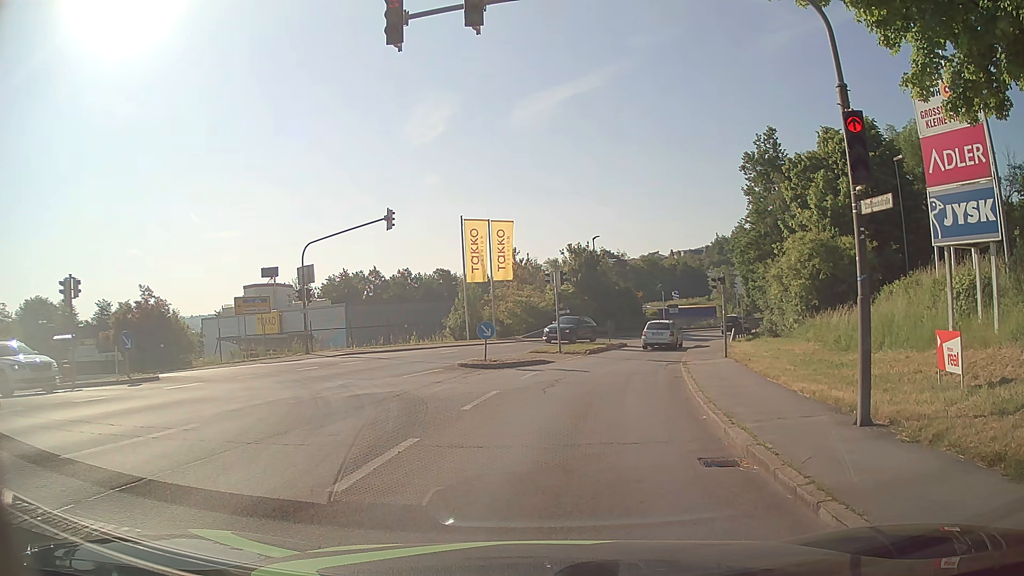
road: tertiary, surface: asphalt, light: Day
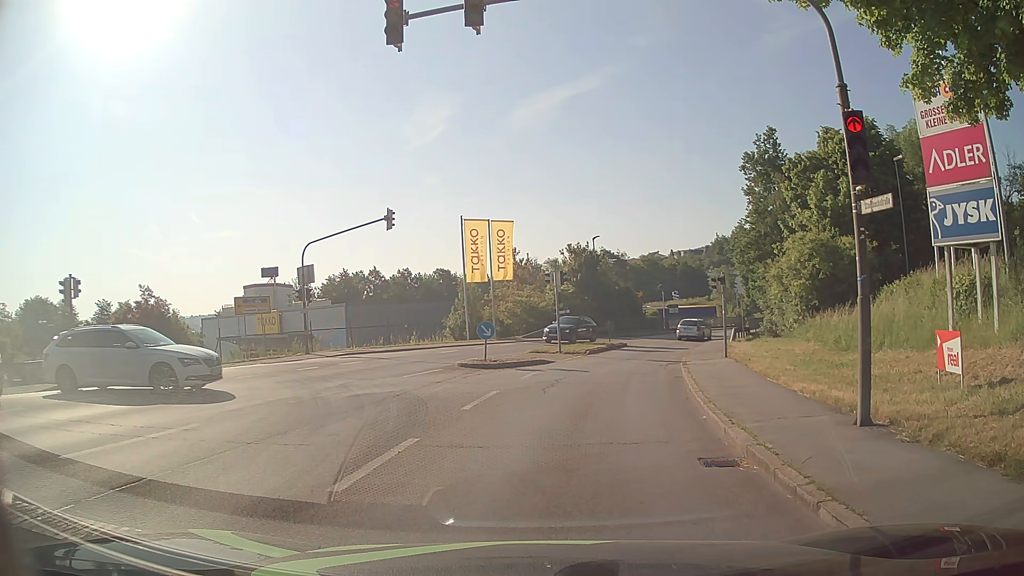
(0.0, 0.0) m; 0°
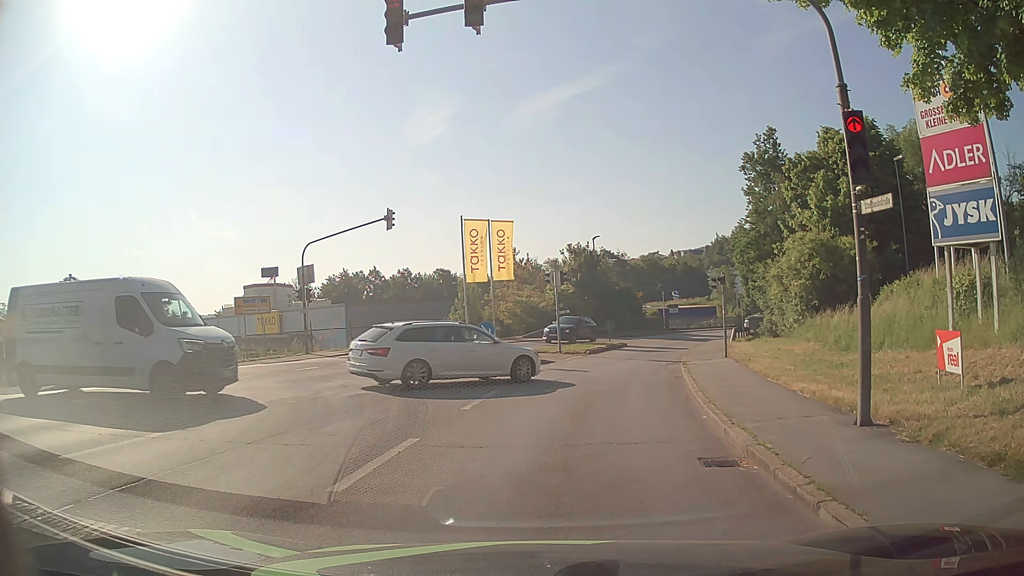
(0.0, 0.0) m; 0°
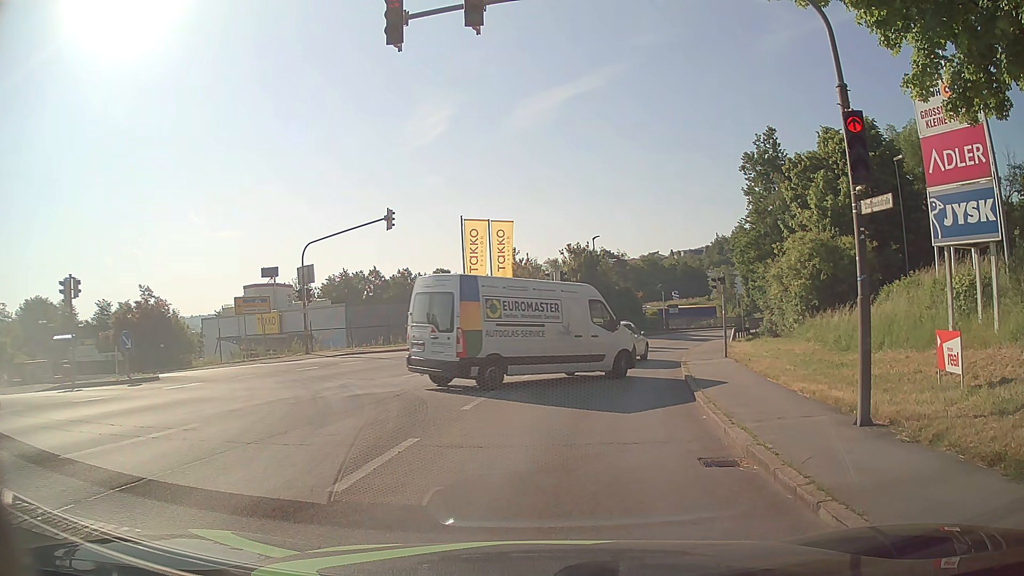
(0.0, 0.0) m; 0°
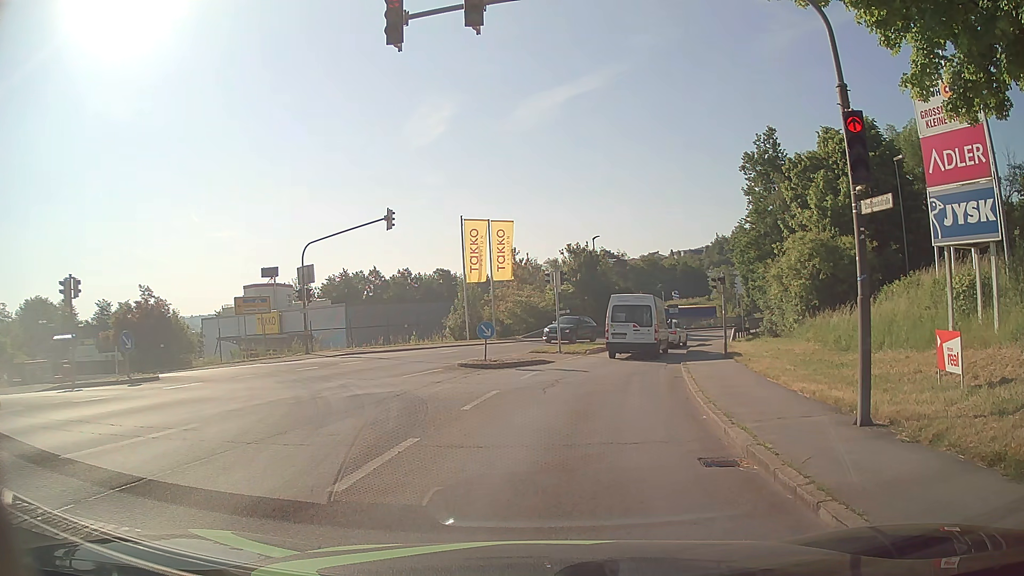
(0.0, 0.0) m; 0°
(+1, +10) (+2, +20) (+5, +30) (+8, +39) (+12, +48) (+17, +57) (+23, +65) (+30, +73) (+36, +80) (+42, +88) m
